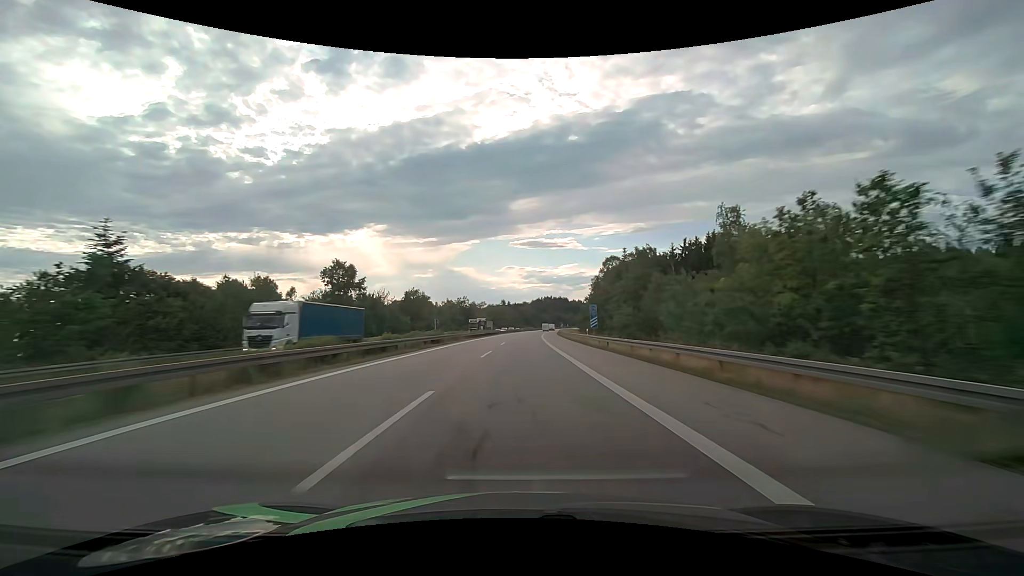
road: motorway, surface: asphalt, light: Day
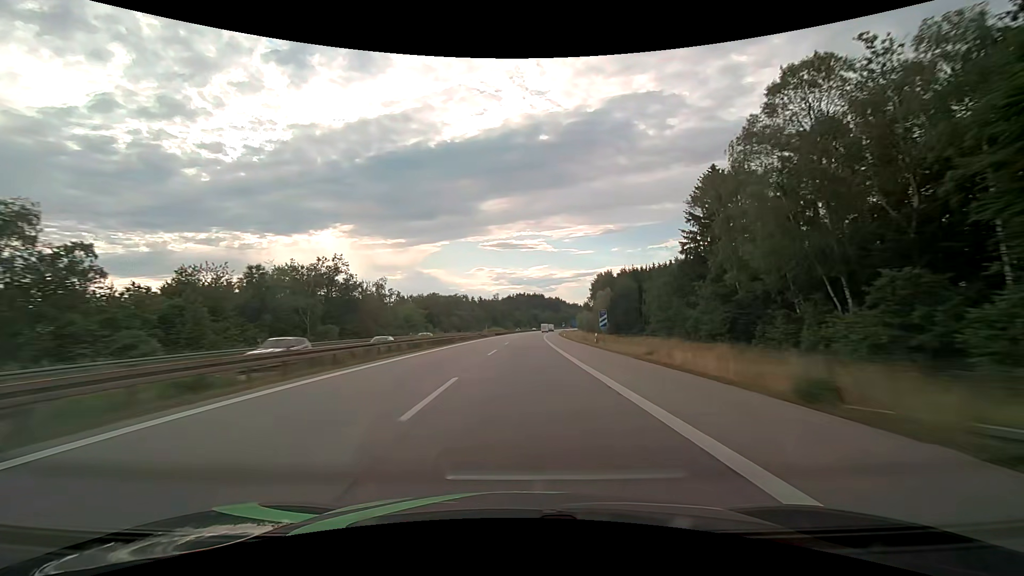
(+2.6, +105.9) m; +3°
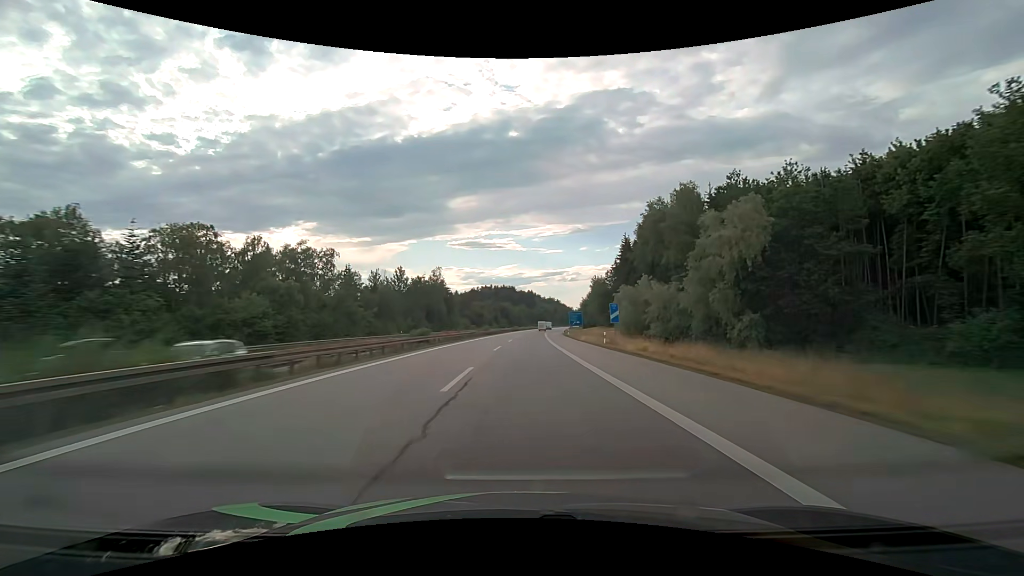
(+3.3, +105.5) m; +4°
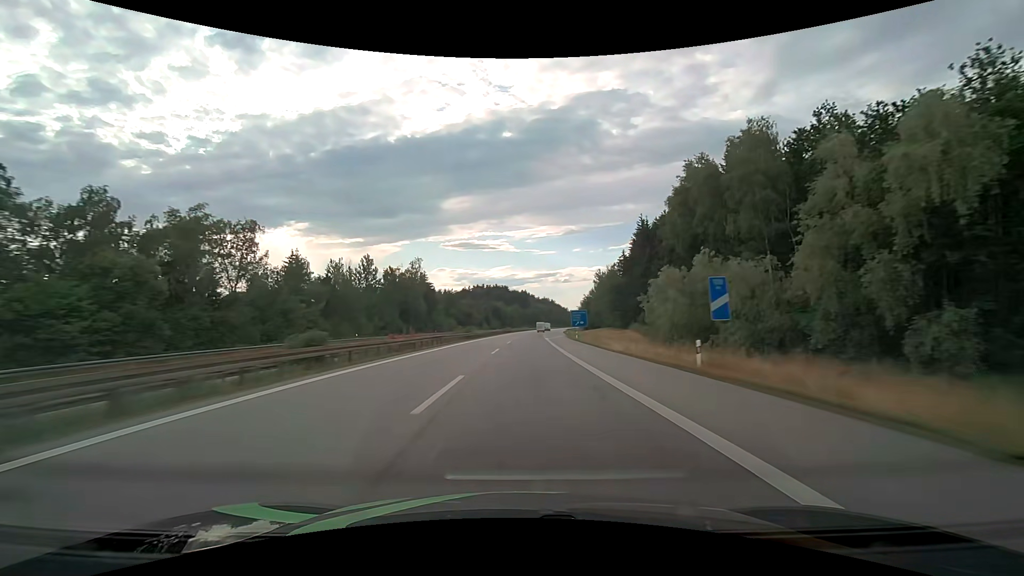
(+0.1, +20.7) m; +1°
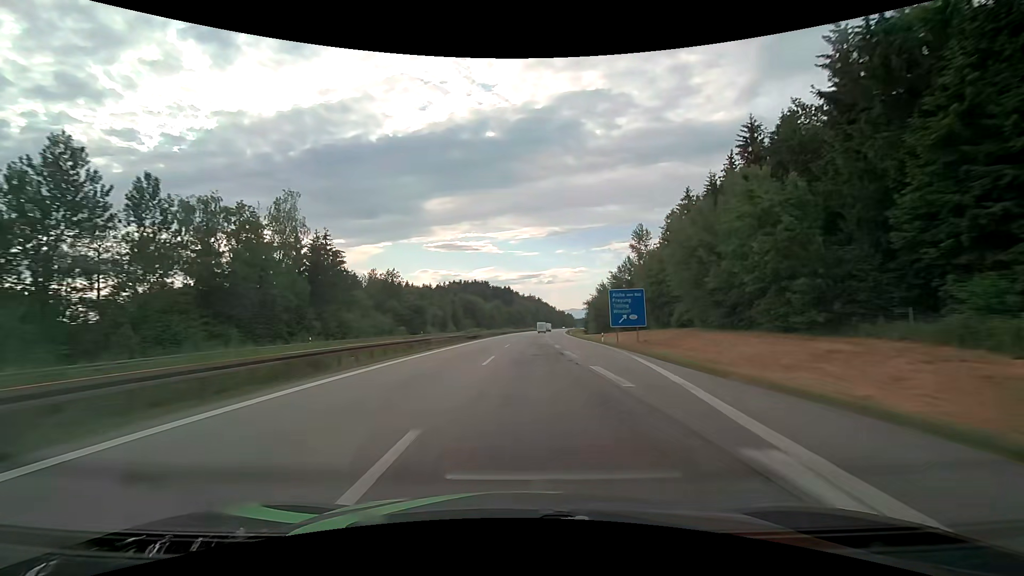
(+1.1, +61.9) m; +2°
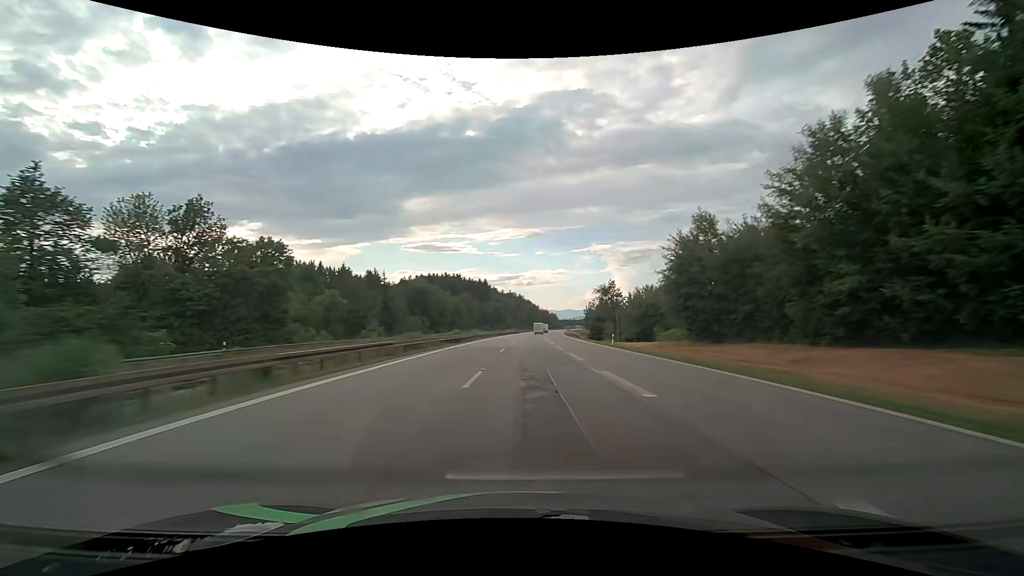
(+1.2, +61.6) m; +2°
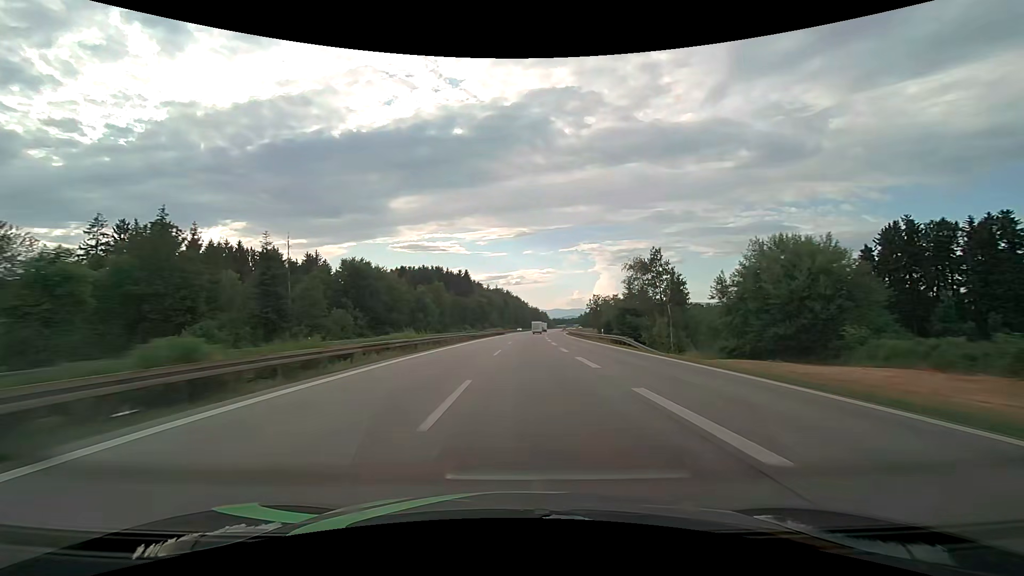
(+0.5, +41.1) m; +1°
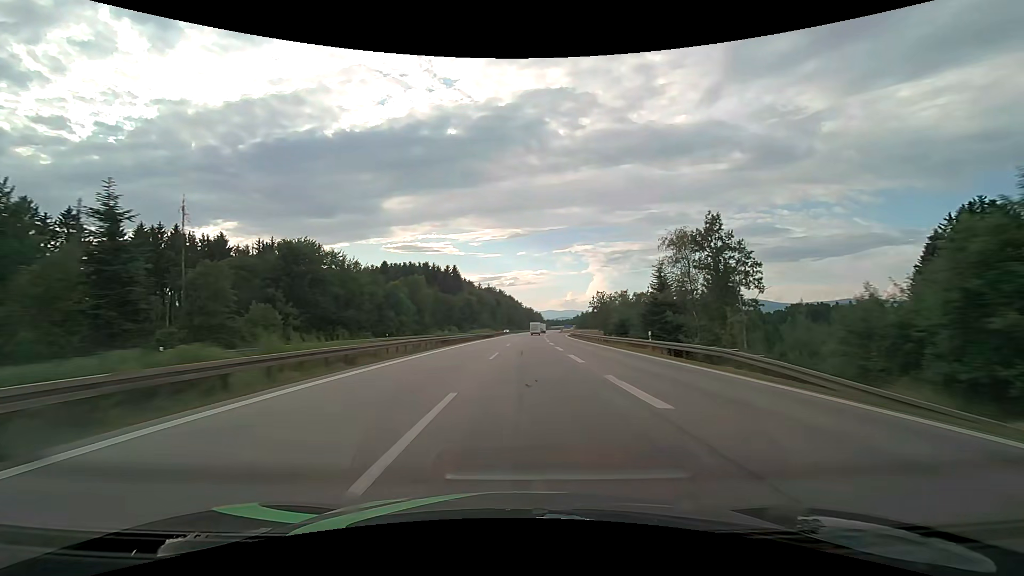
(+0.1, +20.2) m; +1°
(0, +10) (0, +20) (0, +30) (+1, +40) (+1, +50) (+1, +60) (+2, +70) (+2, +80) (+2, +90) (+3, +100) m
